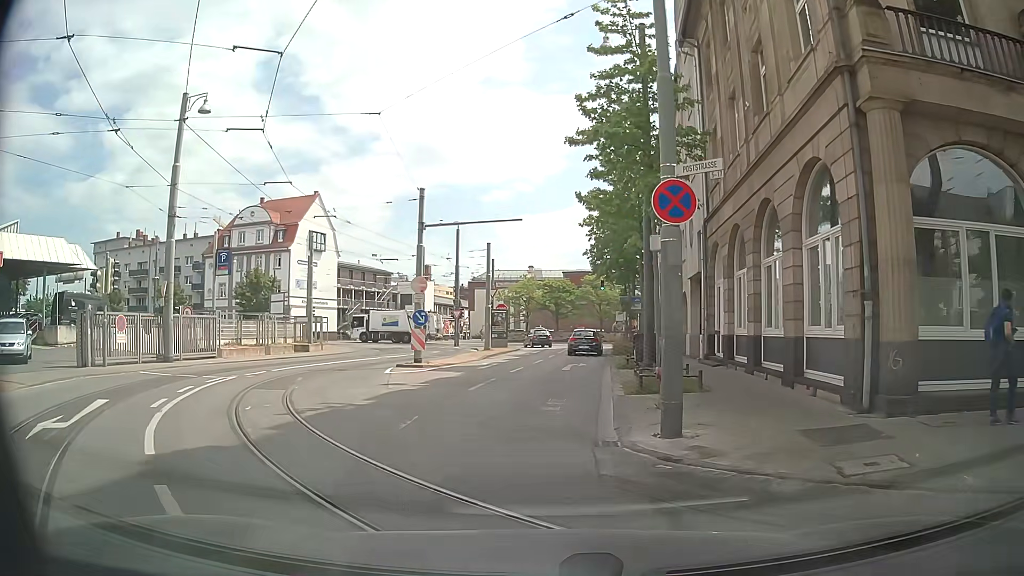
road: residential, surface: asphalt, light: Day
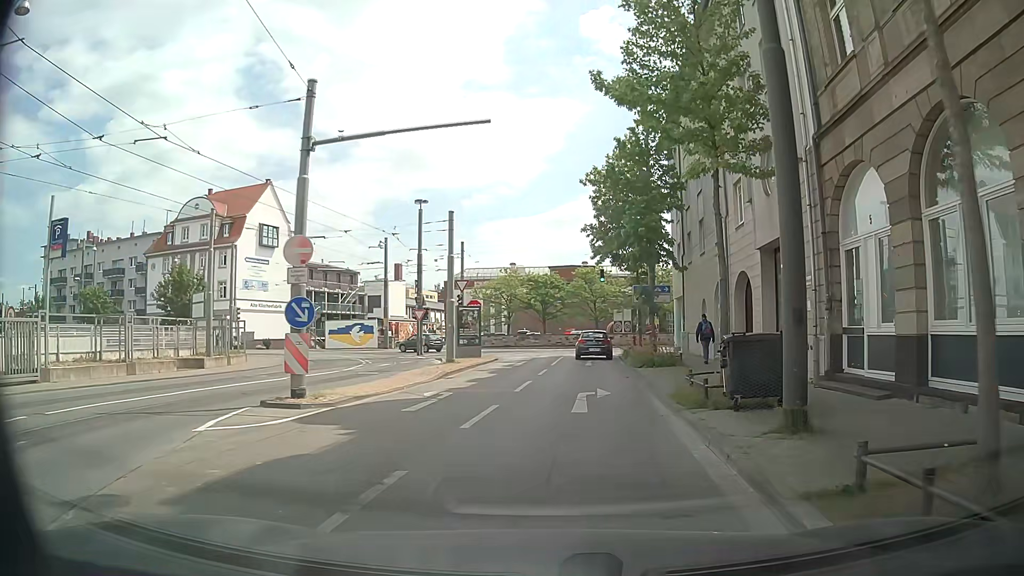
(+0.2, +11.6) m; +4°
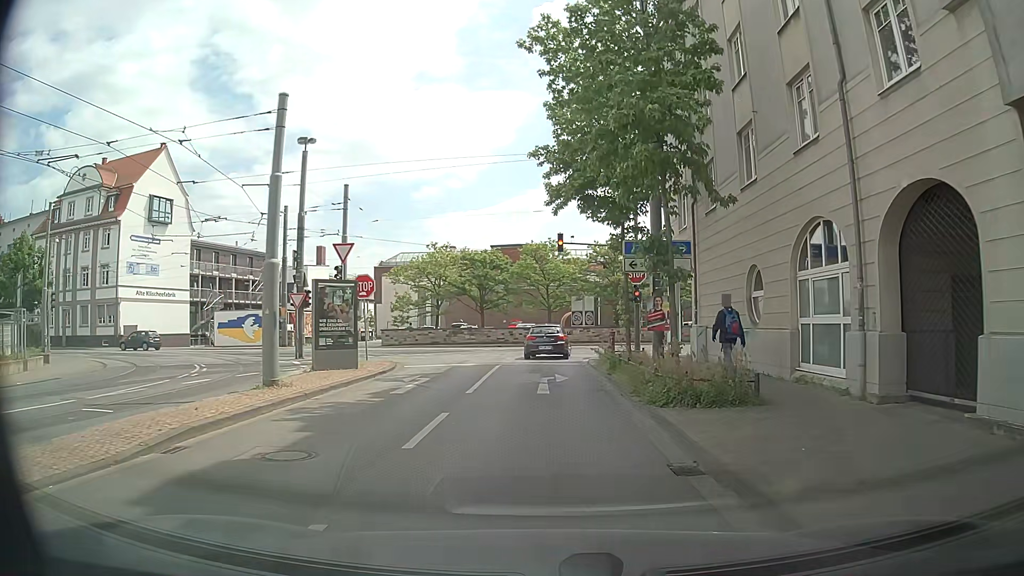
(+0.4, +14.1) m; +5°
